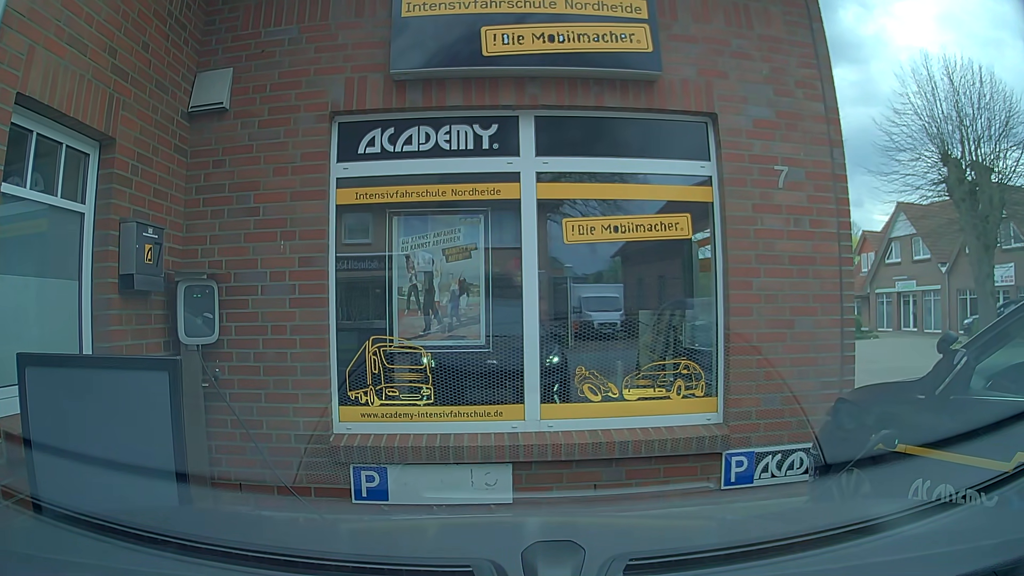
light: Day
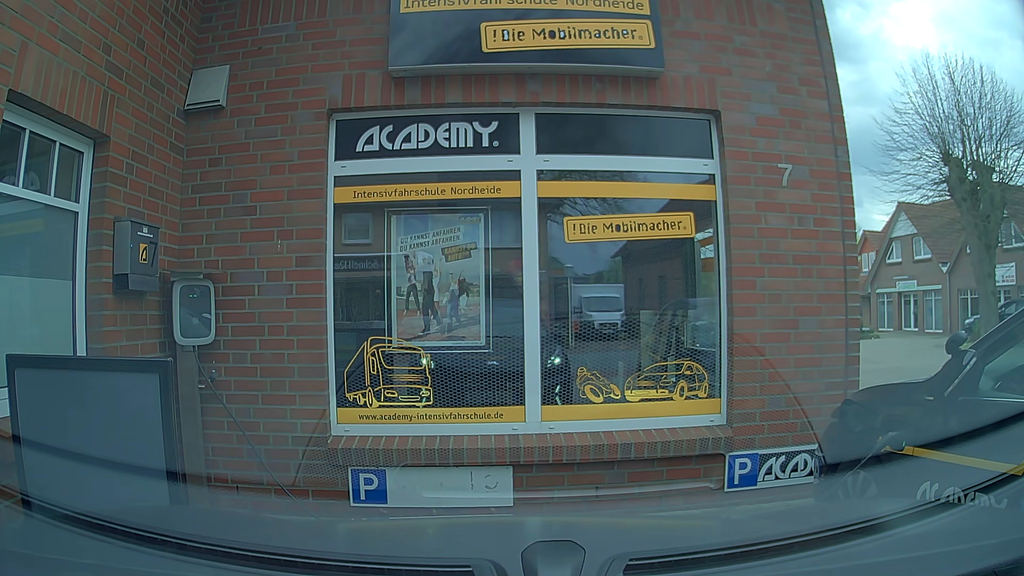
(0.0, +0.2) m; 0°
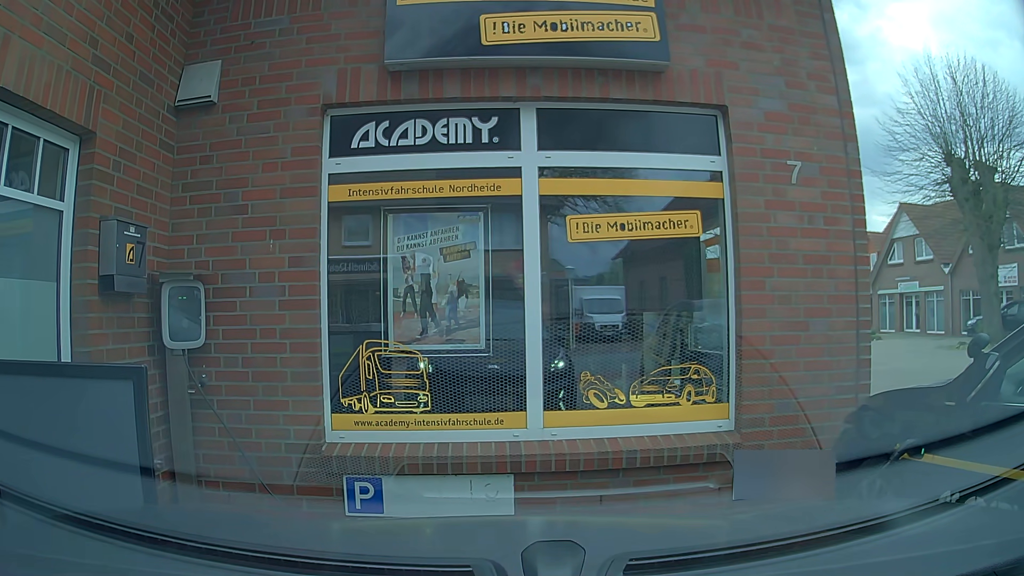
(0.0, +0.1) m; 0°
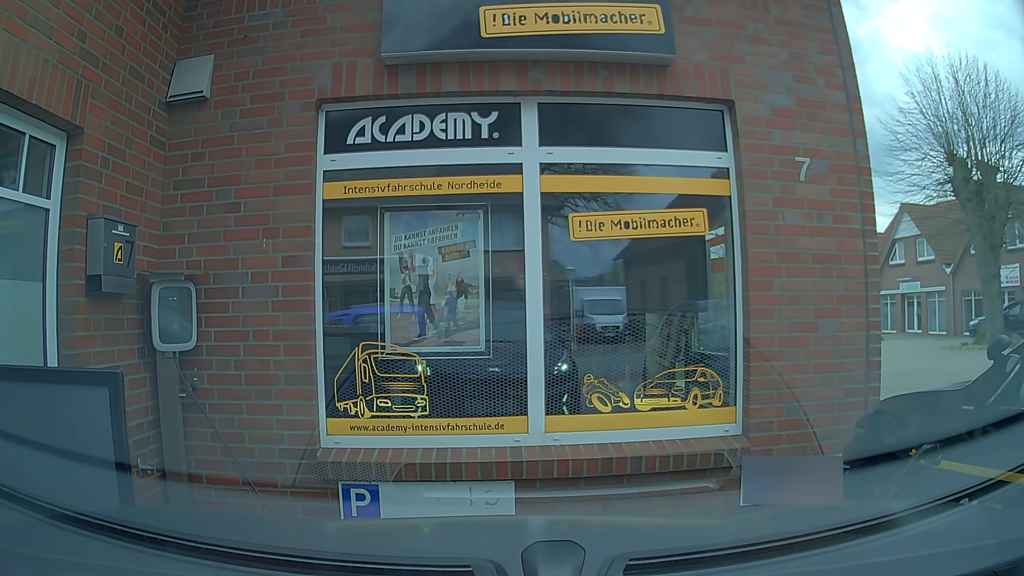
(0.0, +0.2) m; 0°
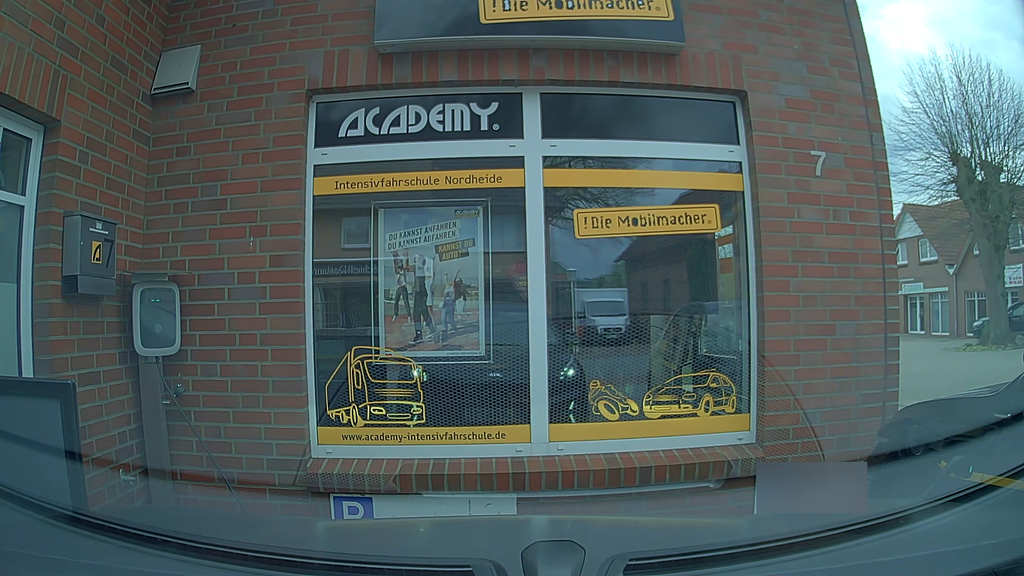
(0.0, +0.3) m; 0°
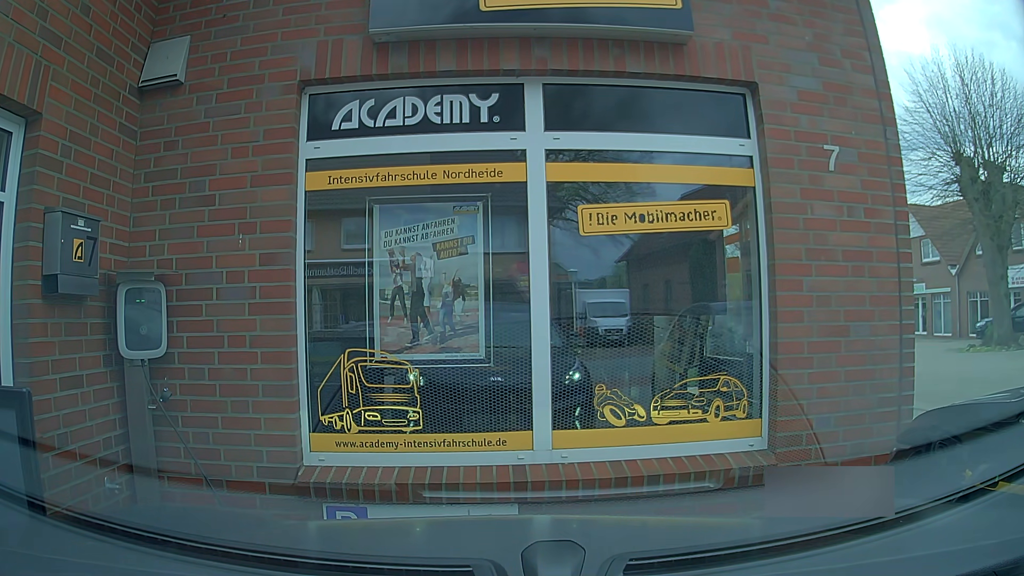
(0.0, +0.2) m; 0°
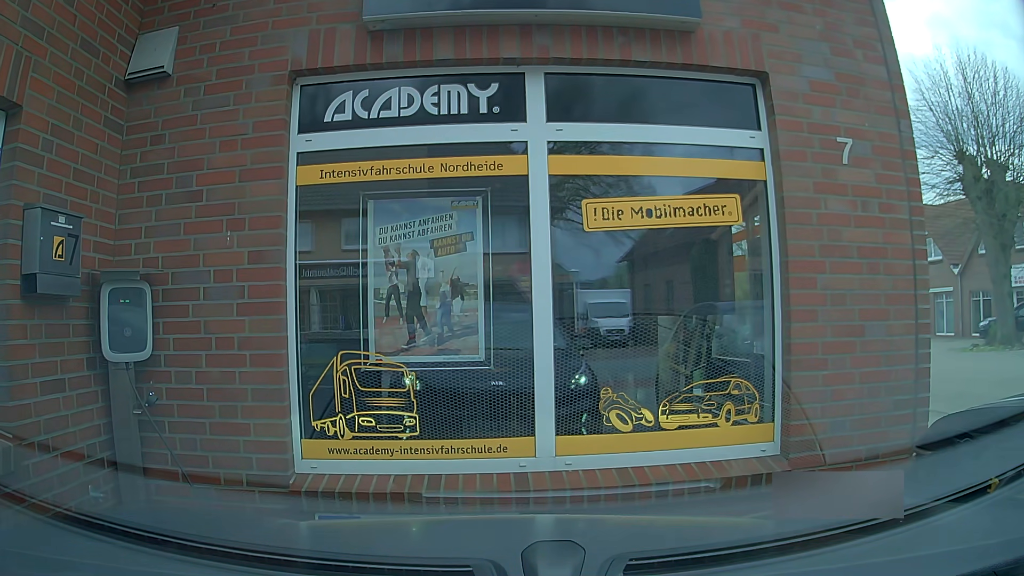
(0.0, +0.1) m; 0°
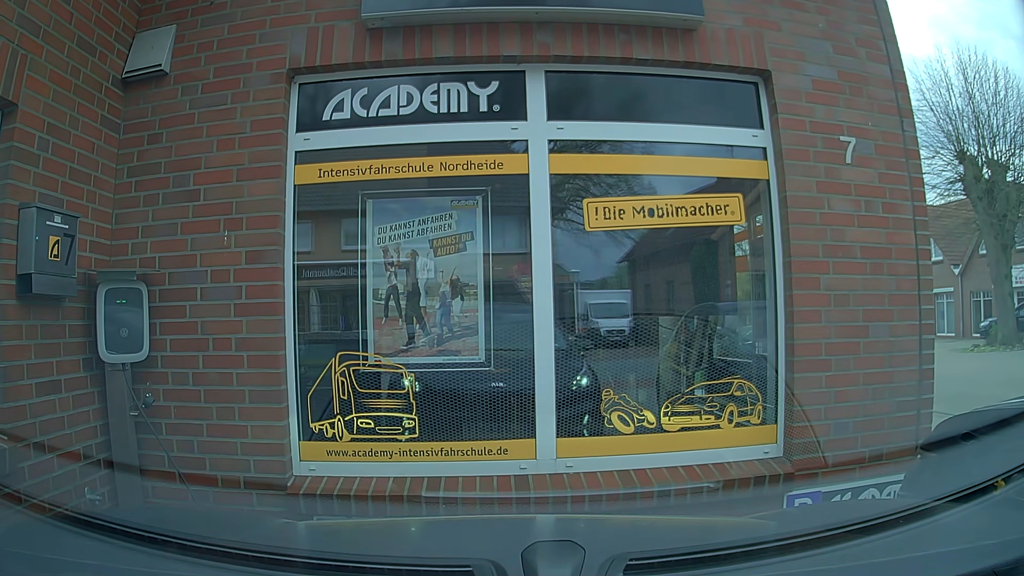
(0.0, +0.1) m; 0°
